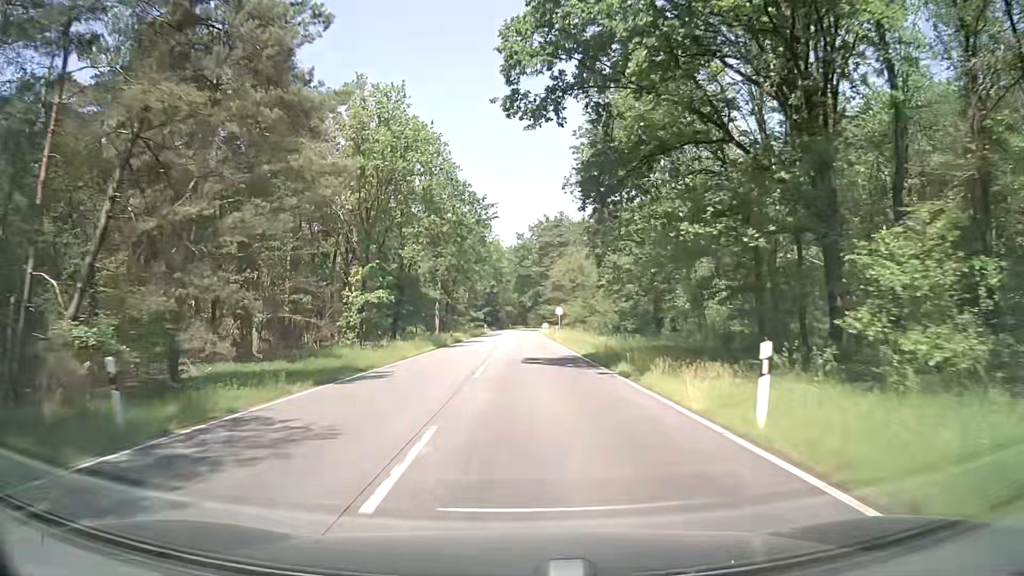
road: secondary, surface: asphalt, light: Day
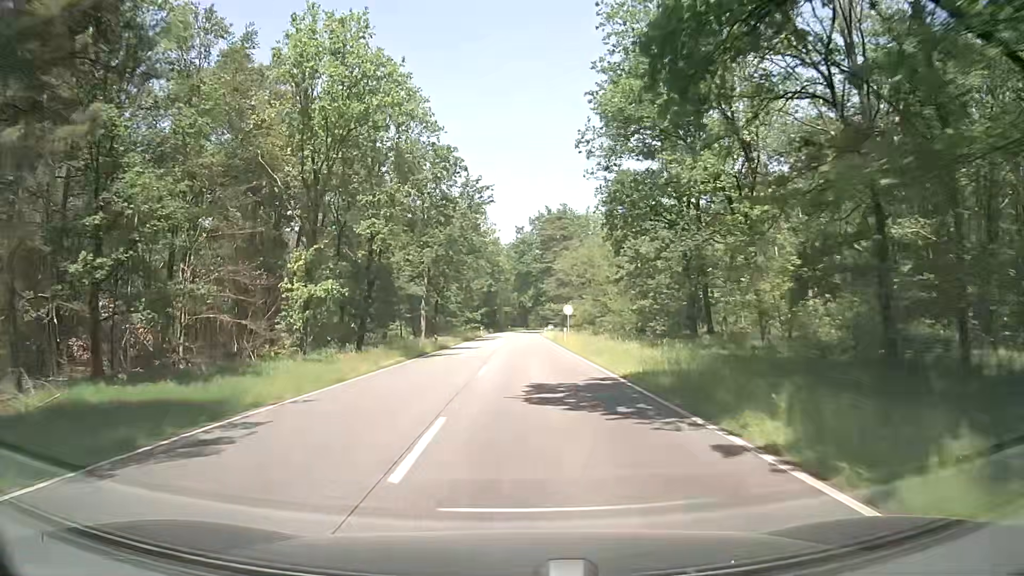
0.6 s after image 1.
(0.0, +10.9) m; 0°
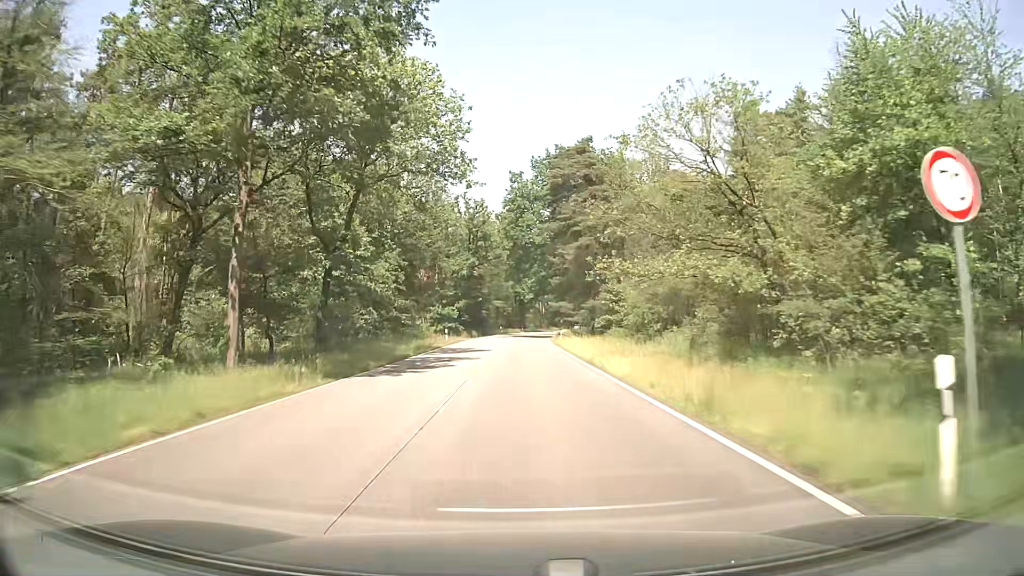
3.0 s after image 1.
(+0.1, +43.5) m; 0°
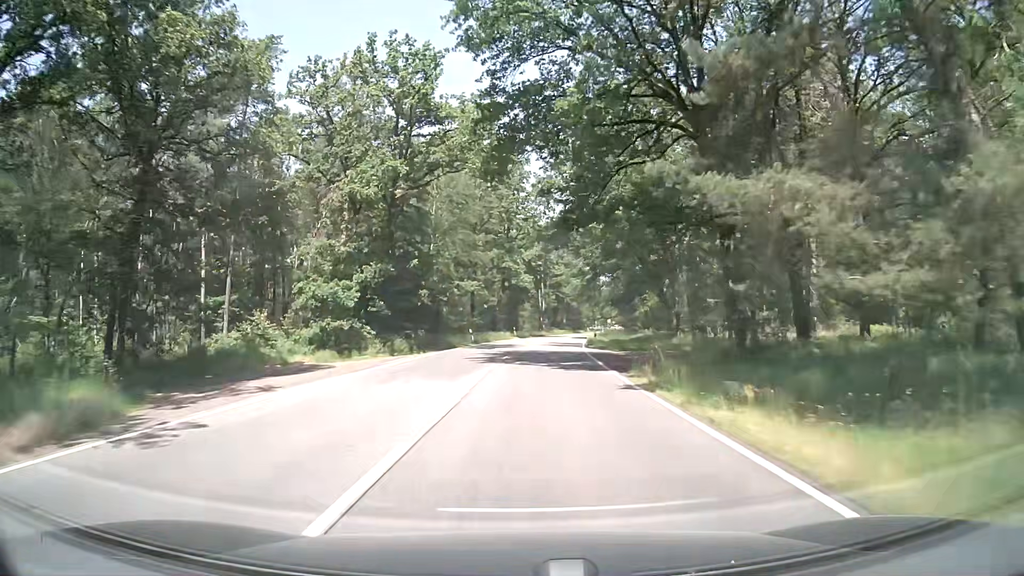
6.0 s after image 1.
(+0.5, +54.4) m; +1°
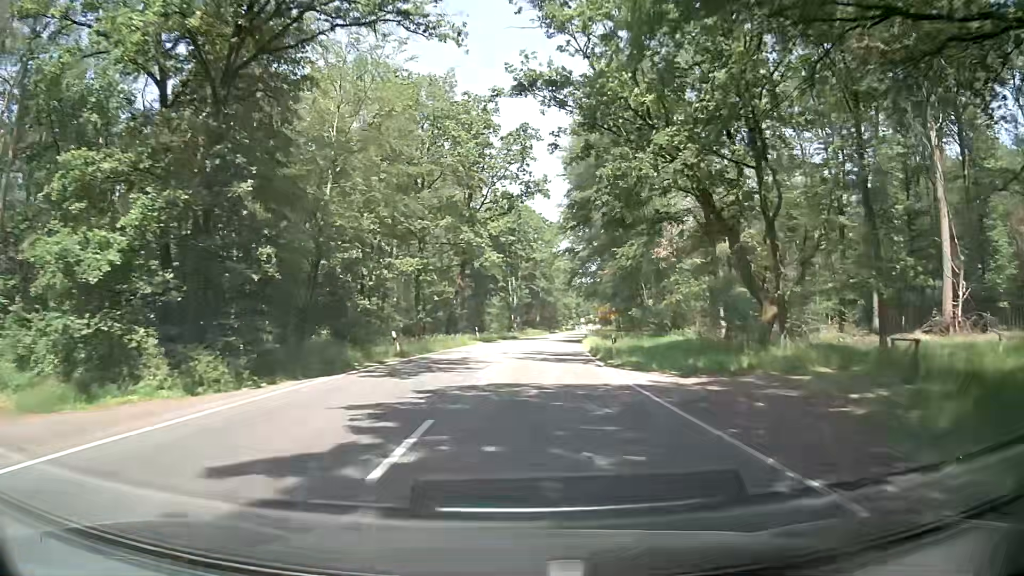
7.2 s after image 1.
(+0.3, +22.0) m; +2°
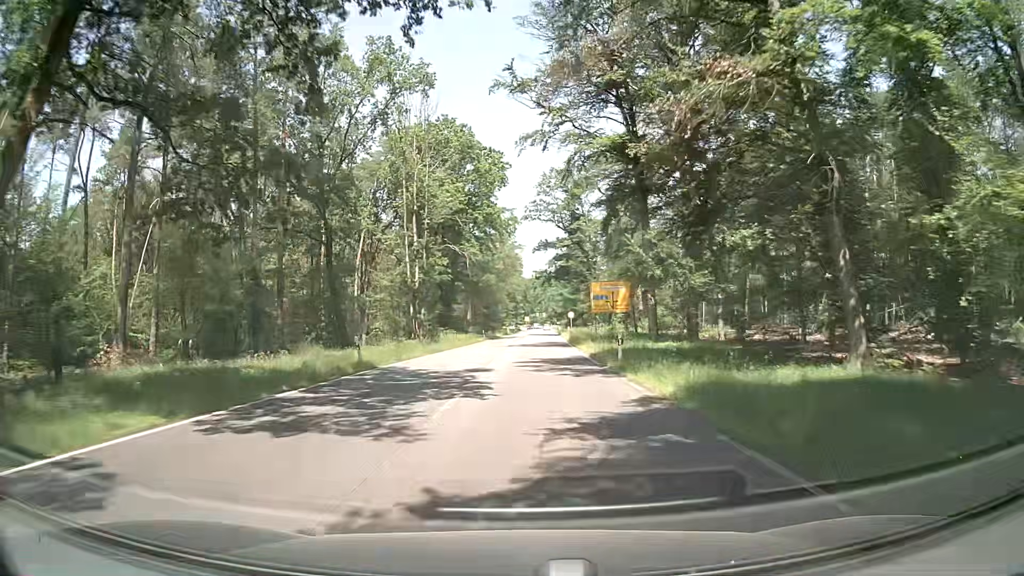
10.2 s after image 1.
(+3.0, +55.7) m; +6°
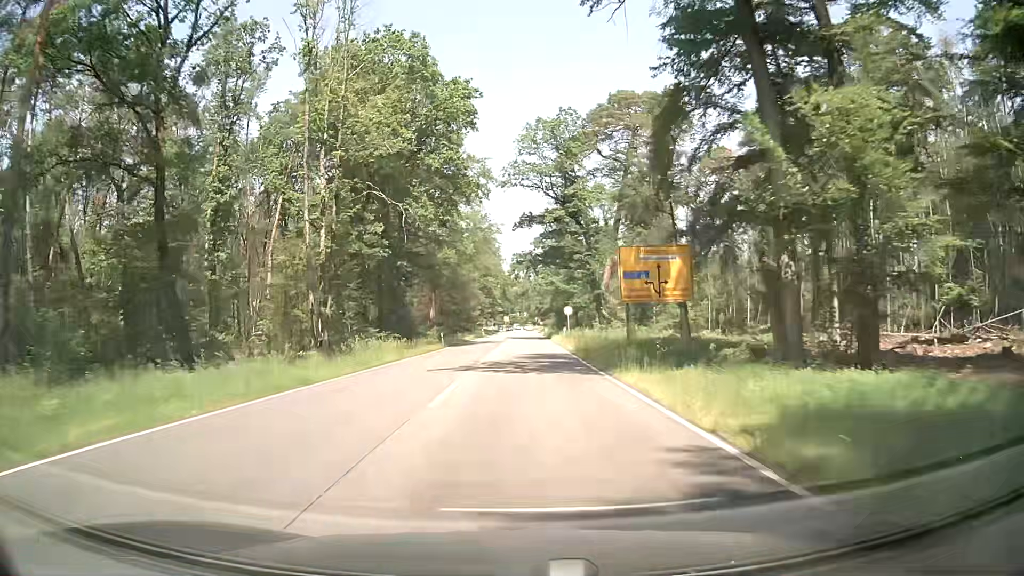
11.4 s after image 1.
(+0.2, +22.4) m; +2°
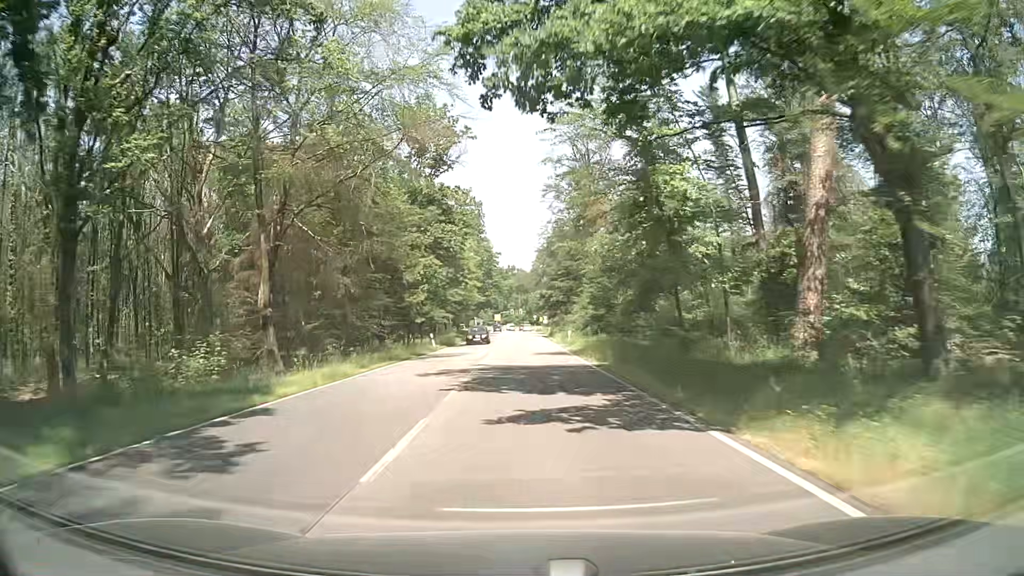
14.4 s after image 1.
(-0.1, +54.8) m; 0°
(0, +10) (0, +20) (0, +30) (0, +40) (0, +50) (+1, +60) (+1, +70) (+1, +80) (+1, +90) (+1, +100) m
